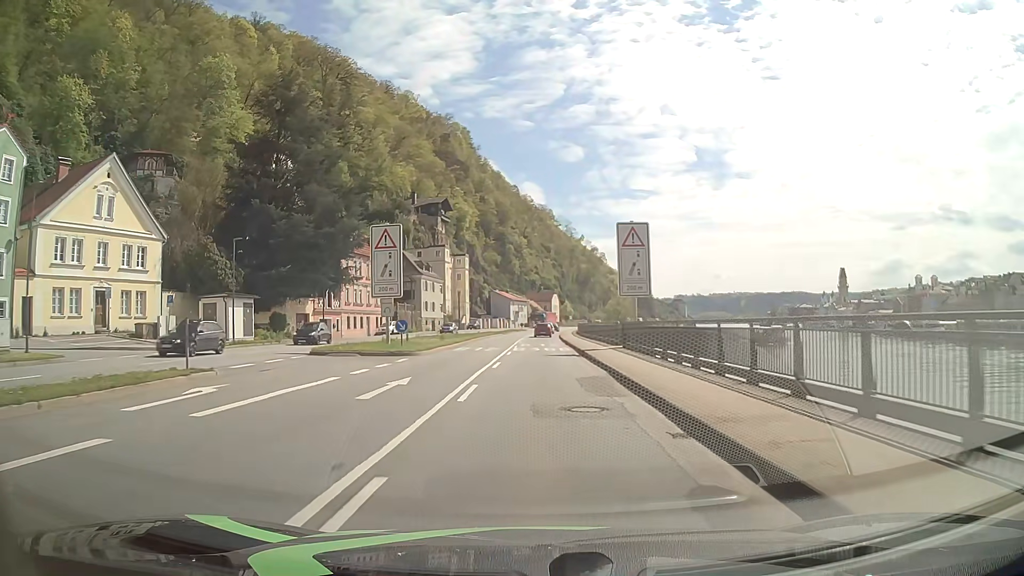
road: primary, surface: asphalt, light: Day
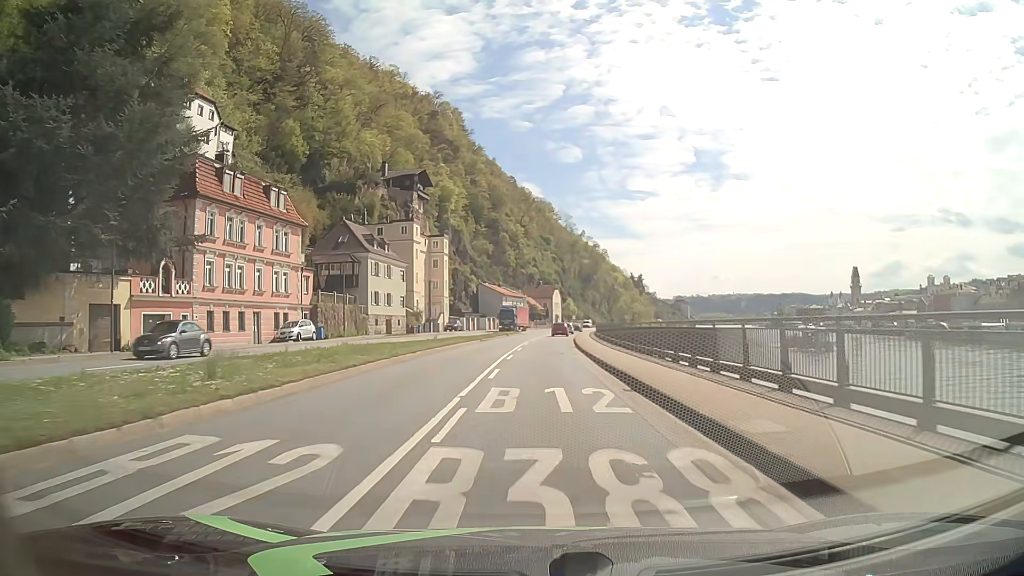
(0.0, +31.0) m; 0°
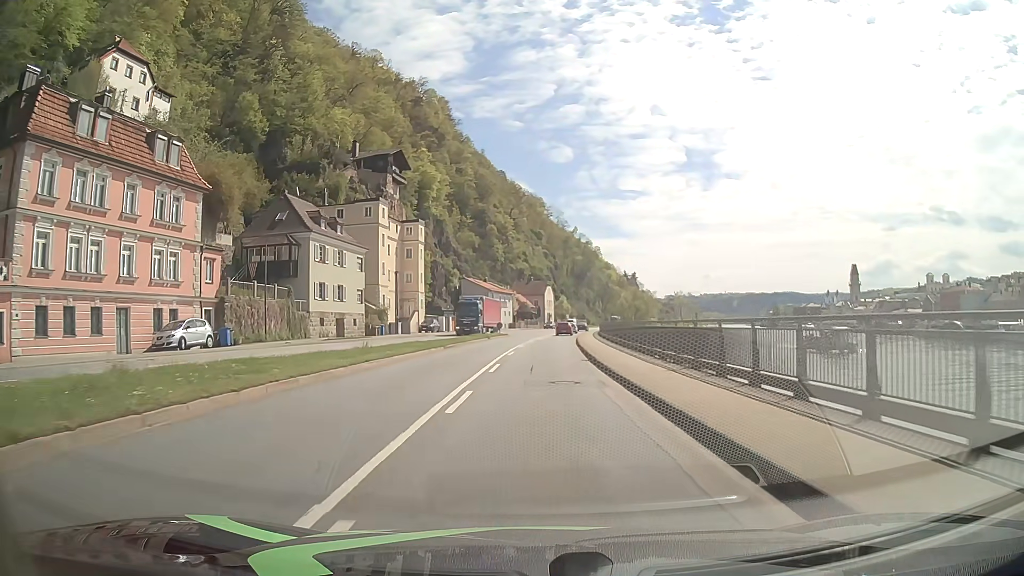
(+0.1, +15.5) m; +1°
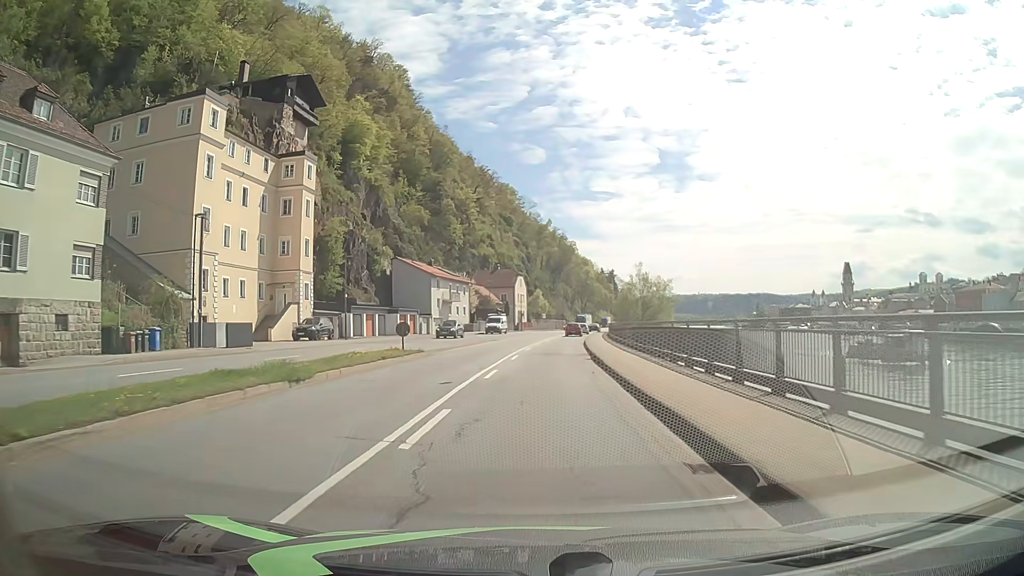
(+0.7, +38.8) m; +2°
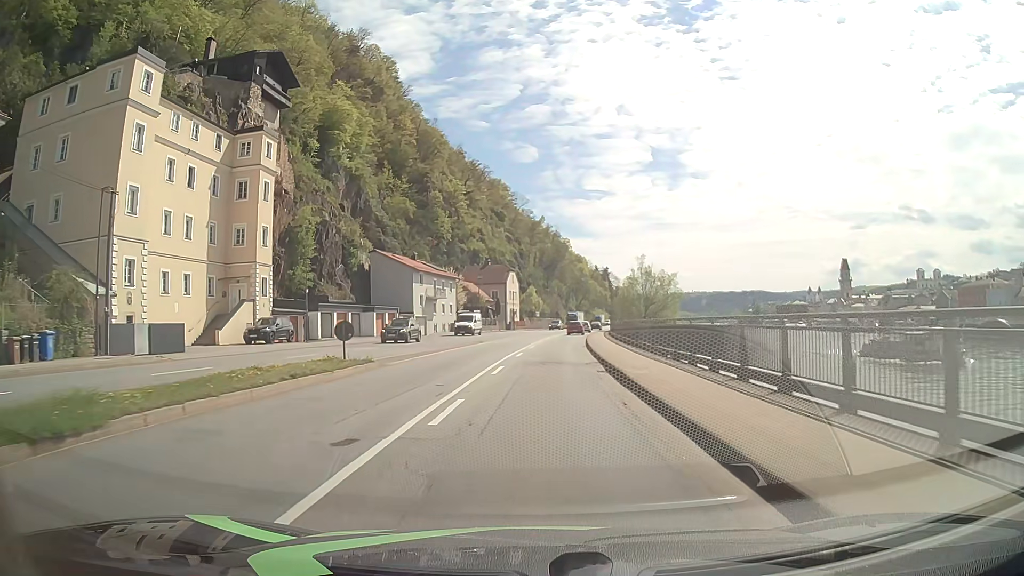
(+0.1, +7.8) m; +1°
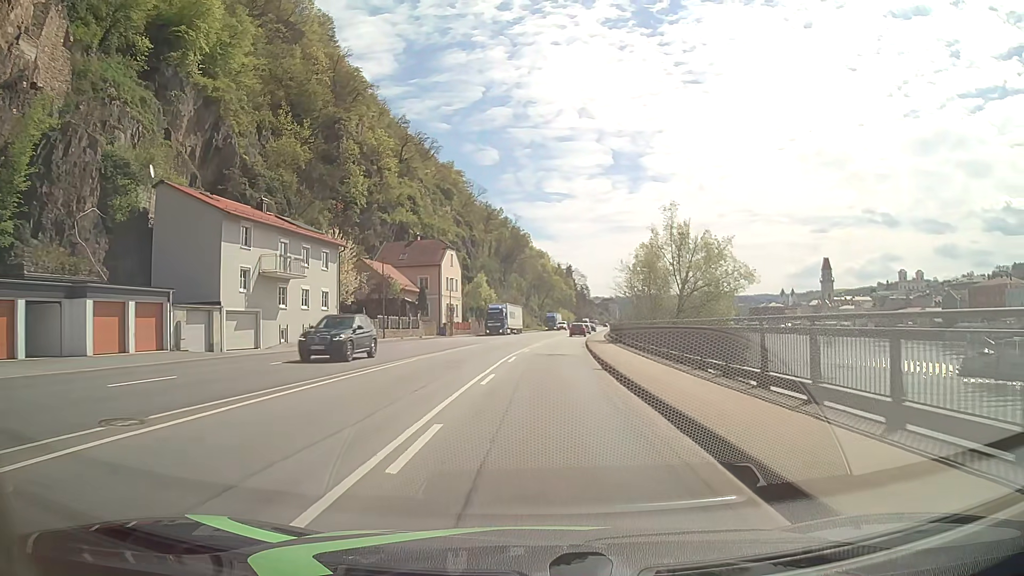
(+1.1, +38.8) m; +3°
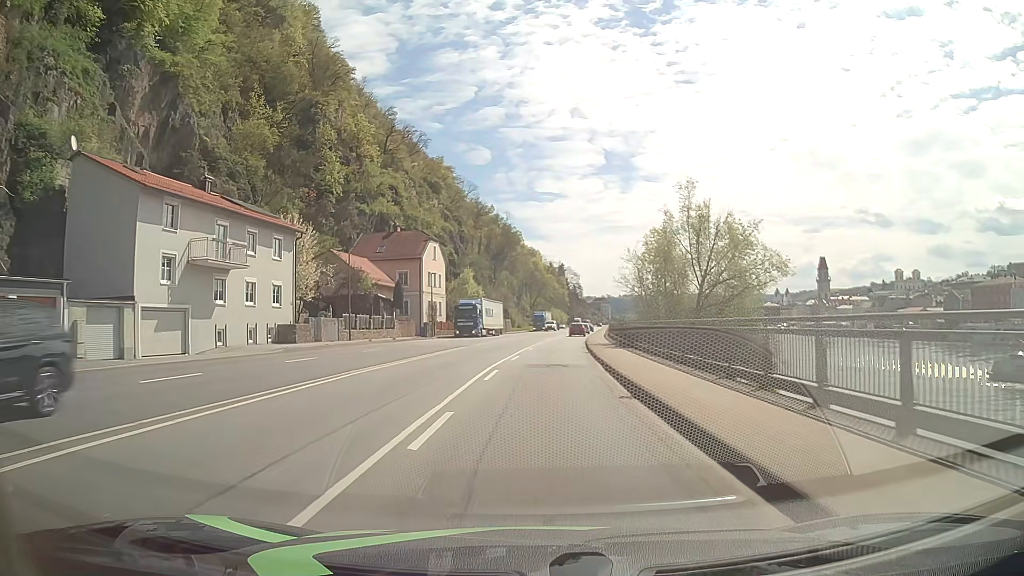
(0.0, +7.8) m; +1°
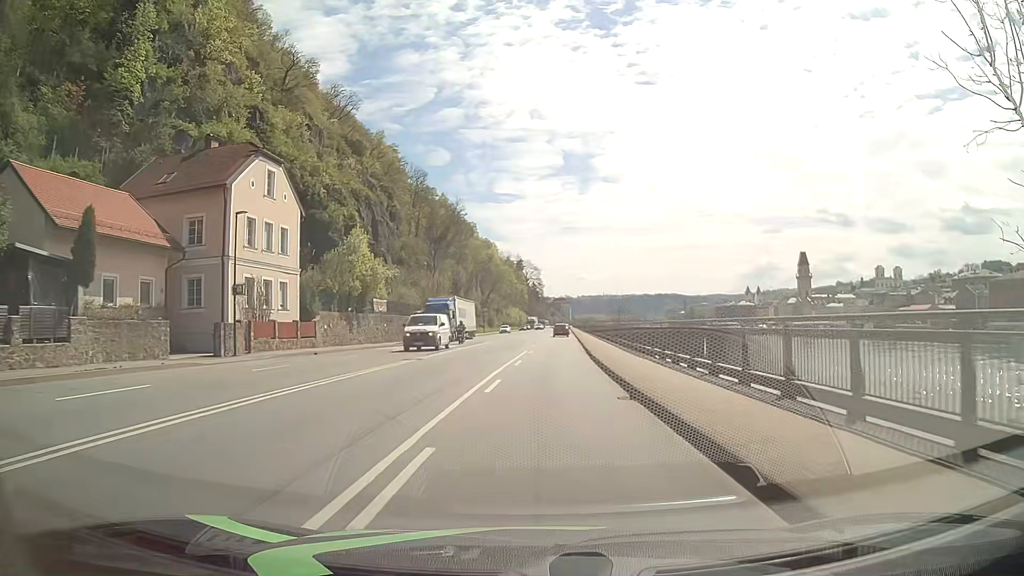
(+1.1, +38.9) m; +3°
(0, +10) (0, +20) (+1, +30) (+1, +40) (+2, +50) (+2, +60) (+3, +70) (+3, +80) (+4, +90) (+4, +100) m
